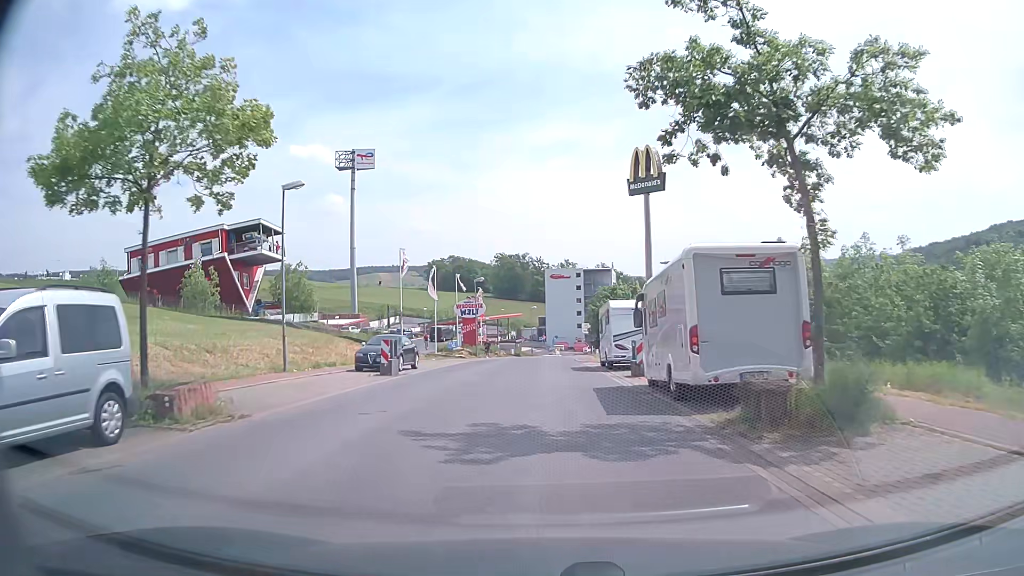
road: unclassified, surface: asphalt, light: Day
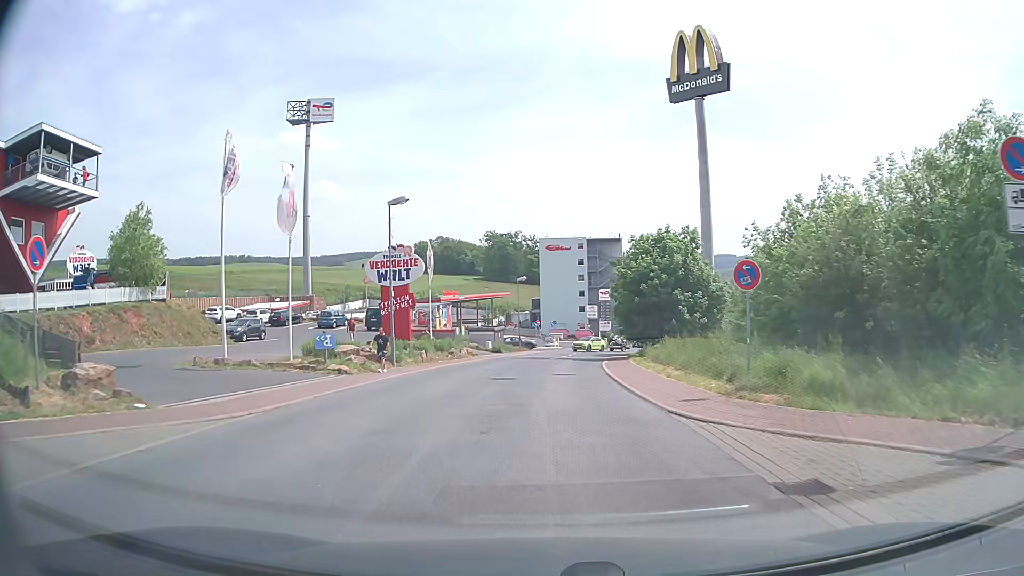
(0.0, +29.5) m; 0°
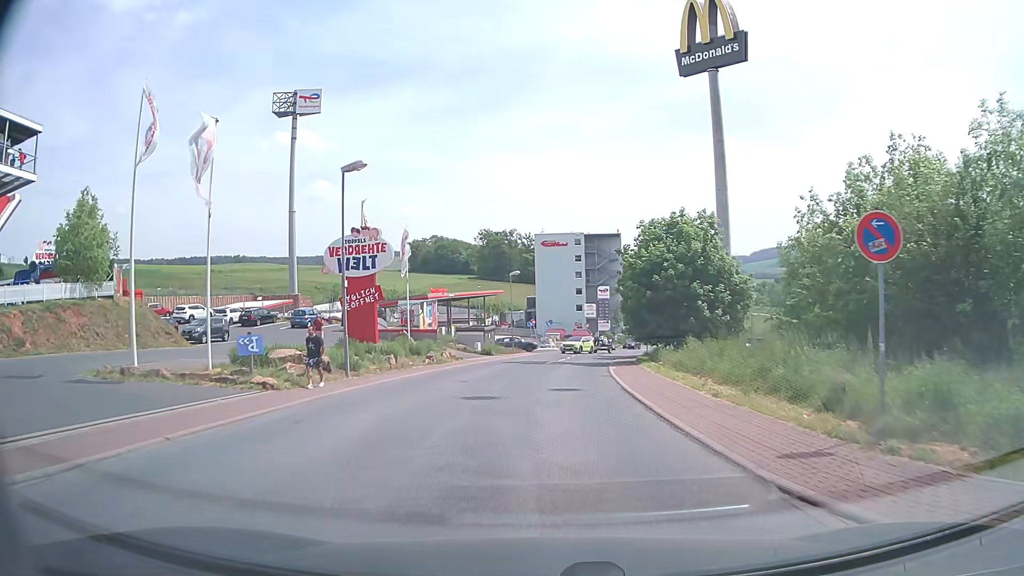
(0.0, +5.7) m; 0°
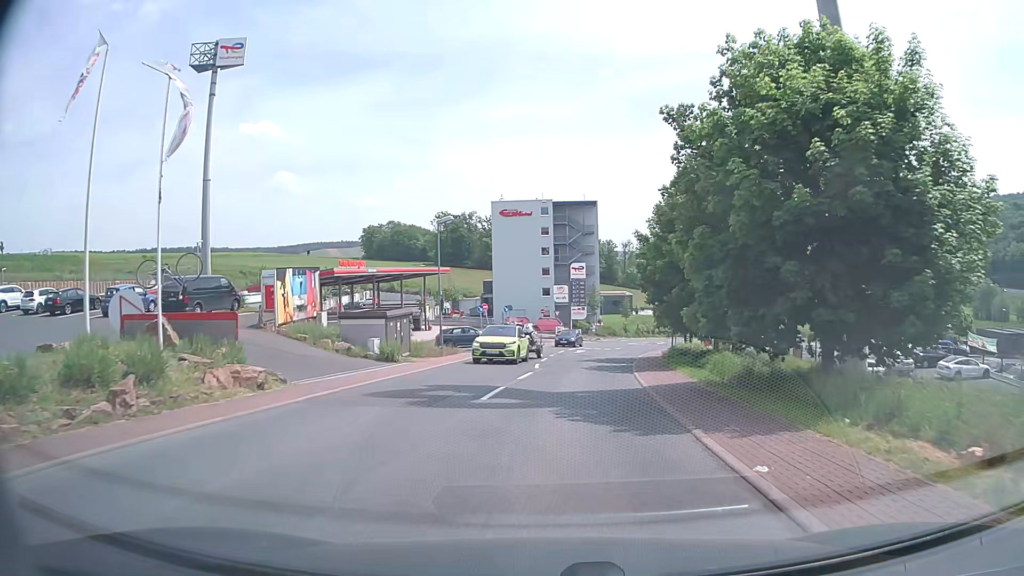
(+0.5, +22.2) m; +3°
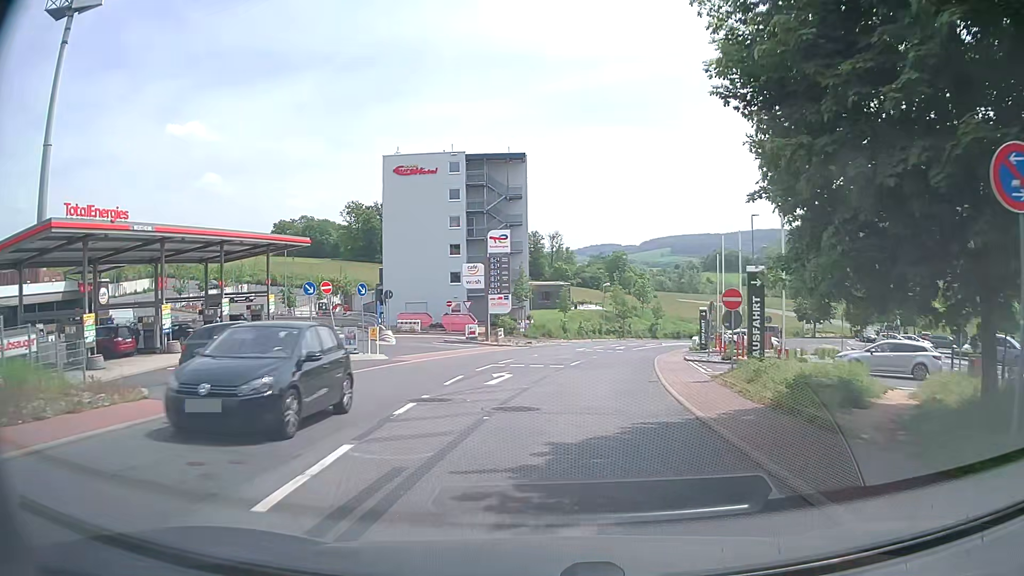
(+1.1, +26.2) m; +5°
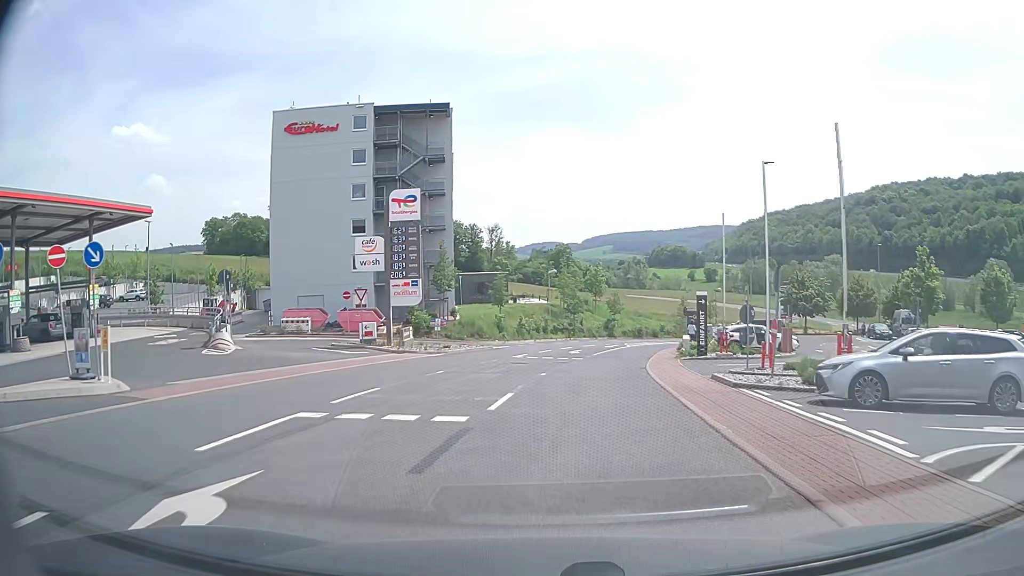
(+1.2, +15.7) m; +6°
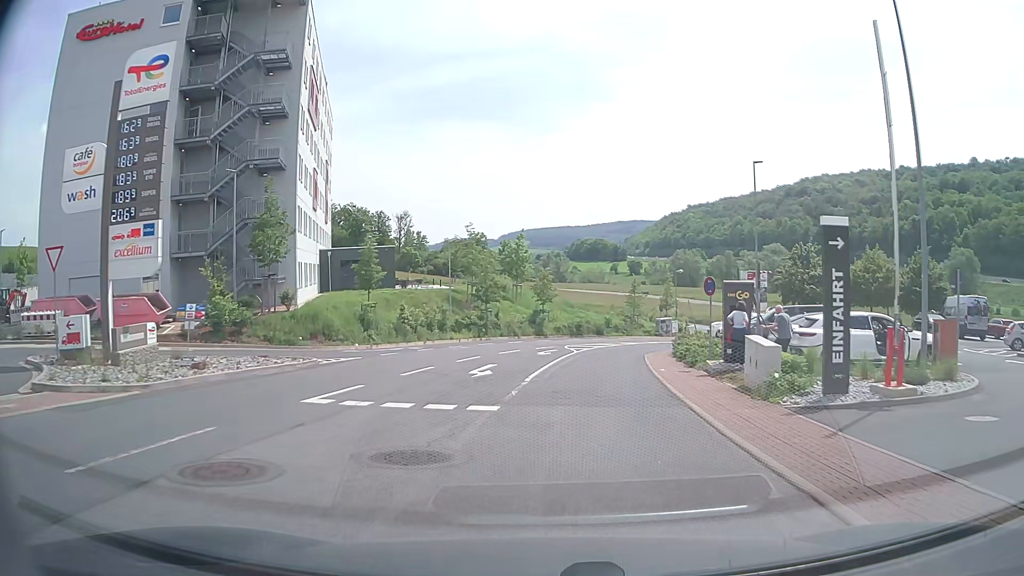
(+1.0, +21.4) m; +7°
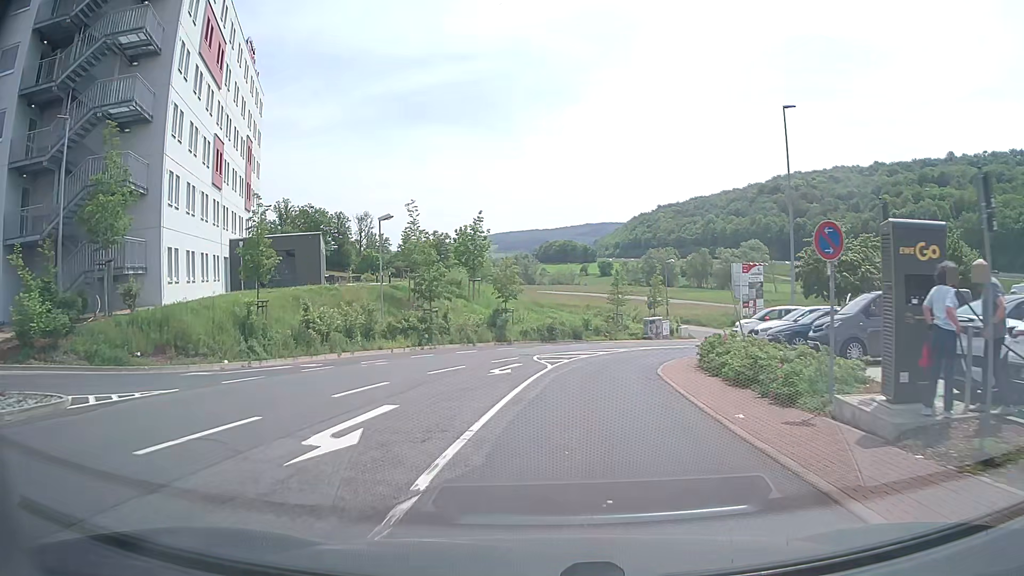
(+0.3, +10.9) m; +3°
(0, +10) (+1, +20) (+3, +30) (+8, +39) (+14, +47) (+21, +53) (+30, +58) (+40, +60) (+50, +60) (+57, +53) m
